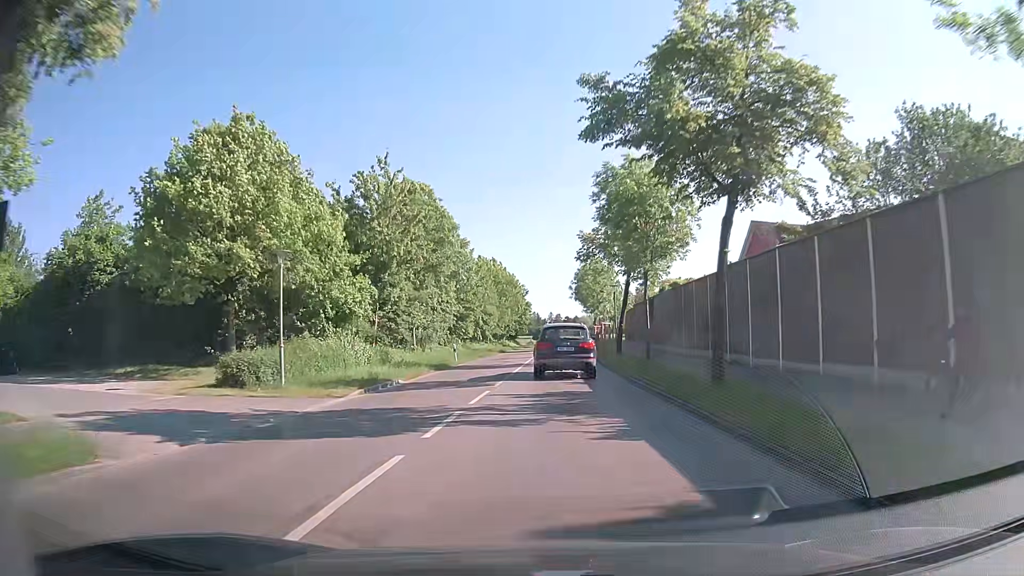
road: tertiary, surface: asphalt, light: Day
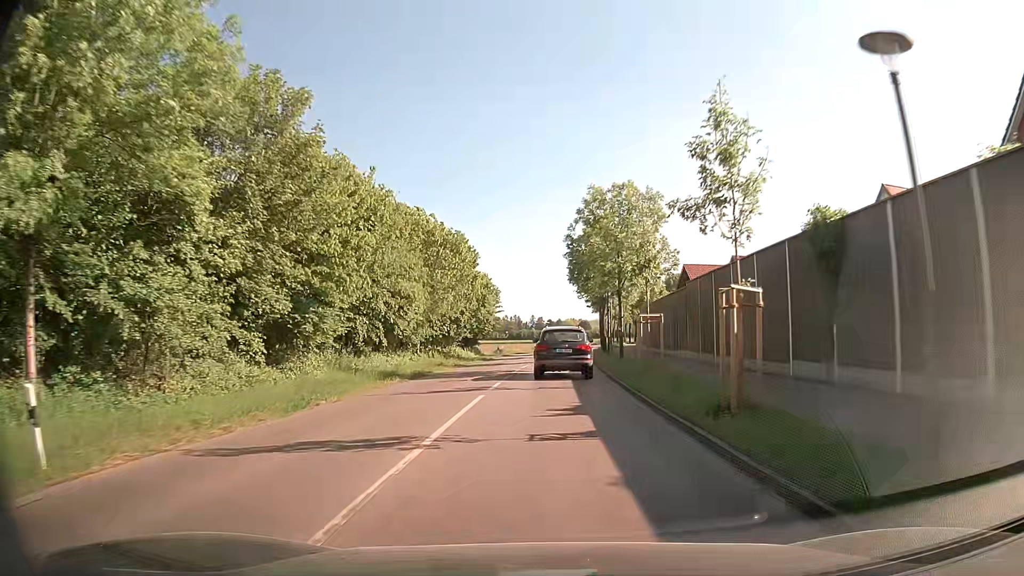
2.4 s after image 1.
(+0.1, +32.2) m; +1°
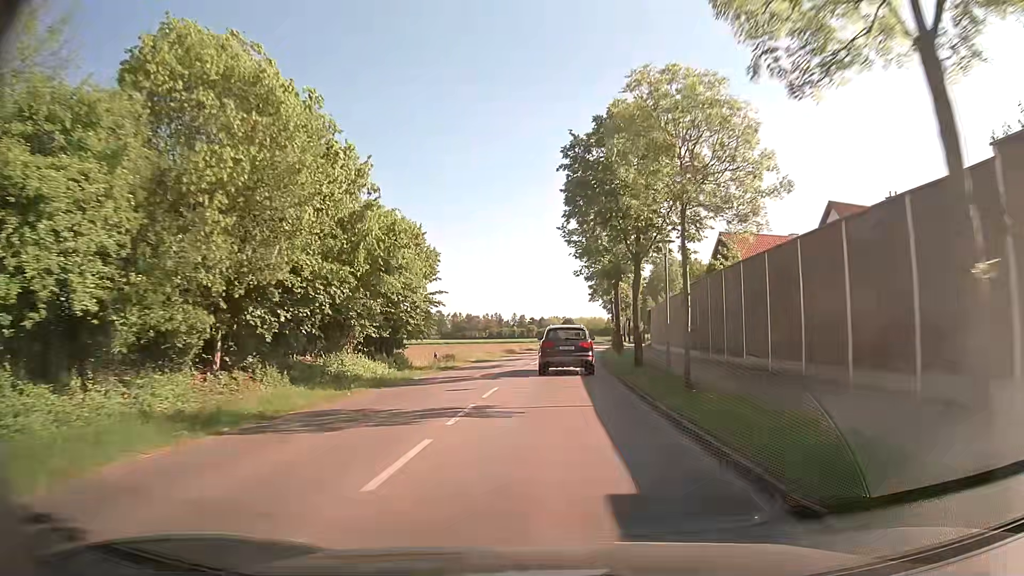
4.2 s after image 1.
(+0.4, +25.1) m; +2°
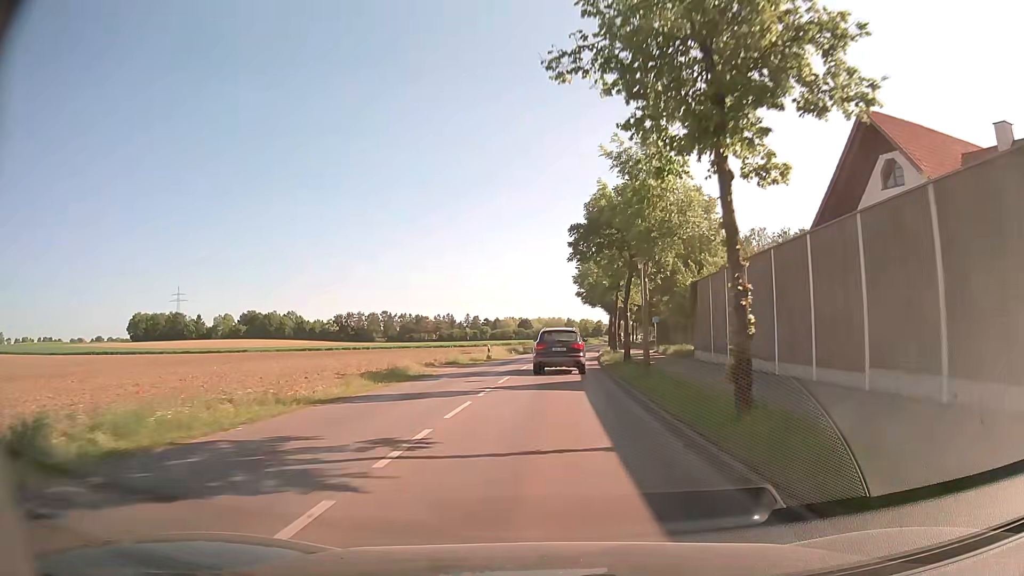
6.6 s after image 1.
(+0.9, +34.7) m; +3°
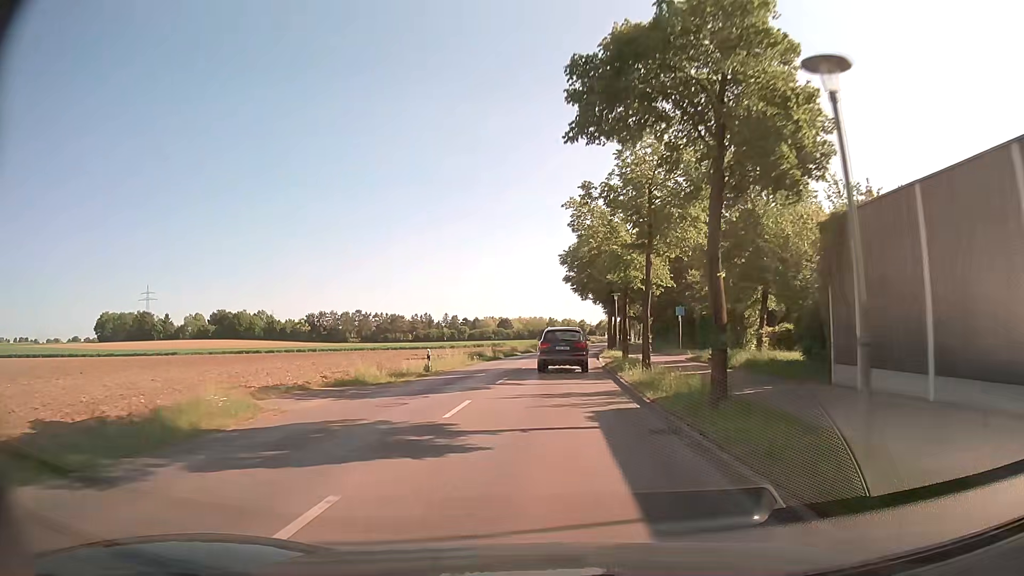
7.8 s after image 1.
(+0.3, +17.8) m; +2°
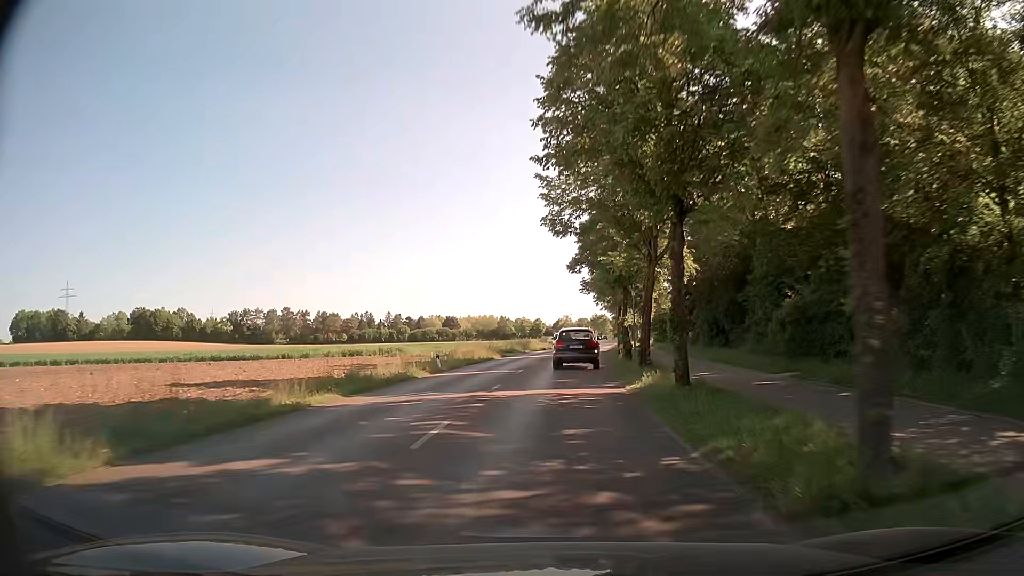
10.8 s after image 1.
(+1.6, +45.1) m; +4°
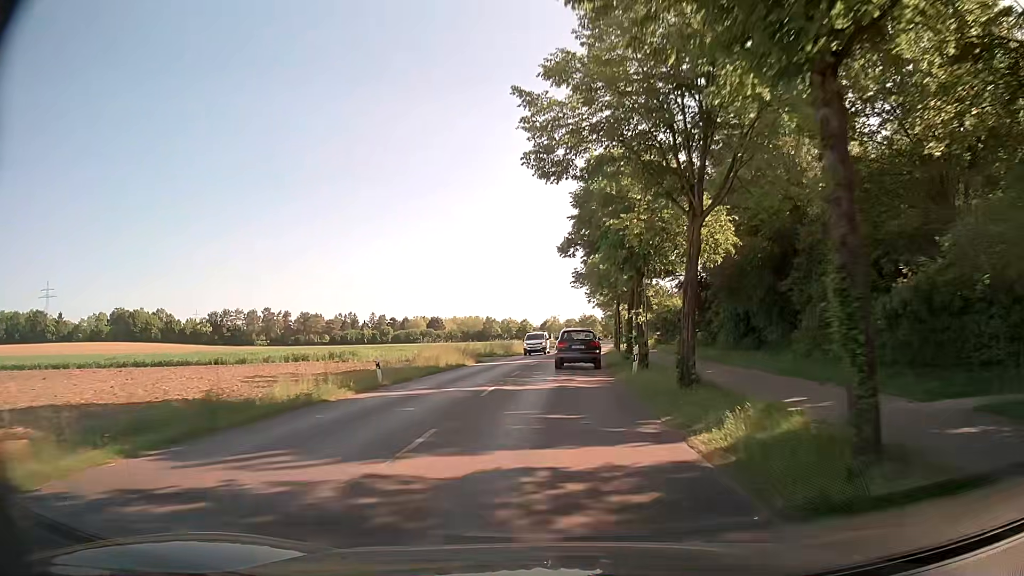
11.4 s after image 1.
(+0.1, +9.4) m; +1°
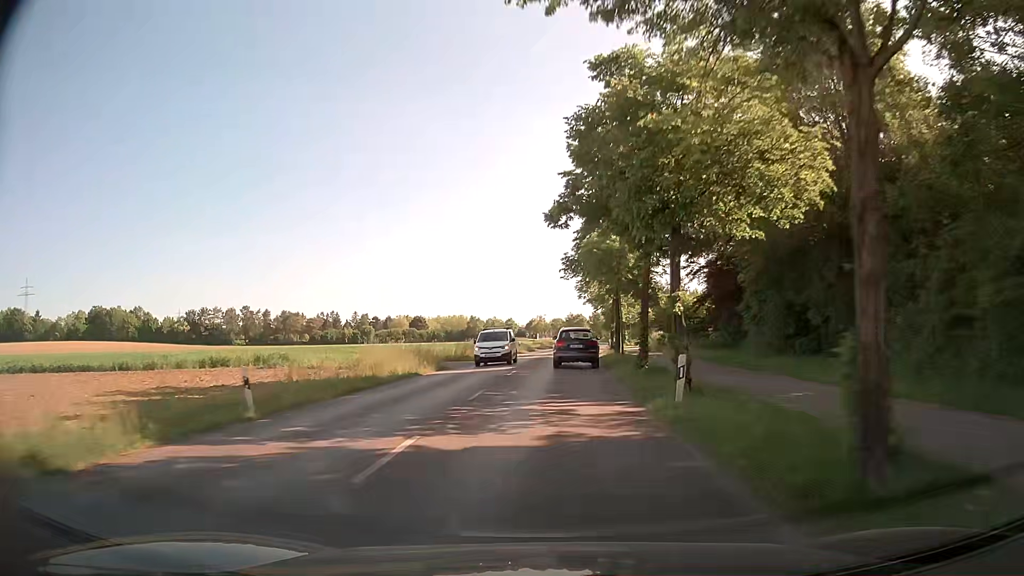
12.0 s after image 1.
(0.0, +9.6) m; +1°
